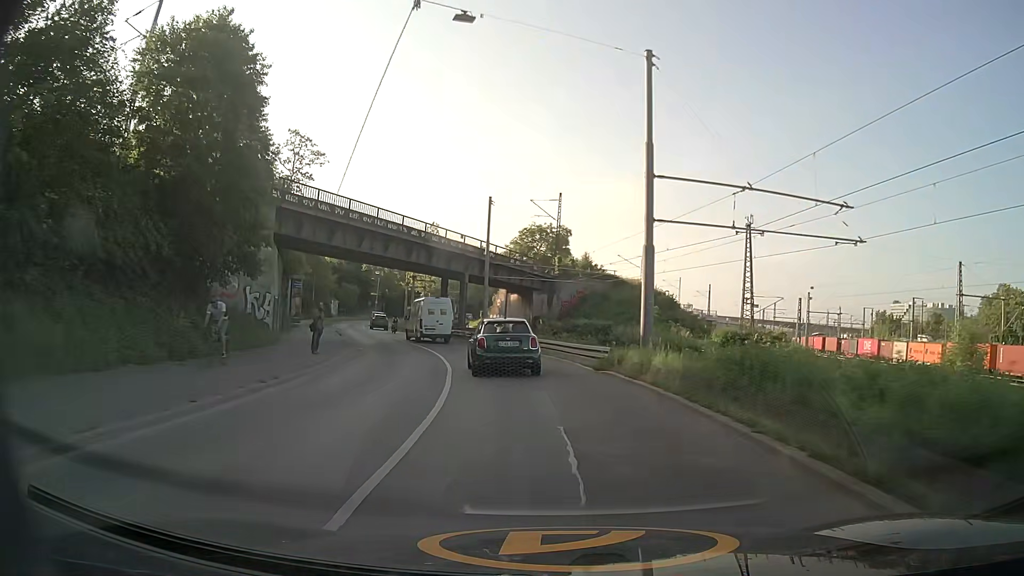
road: secondary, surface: asphalt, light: Day
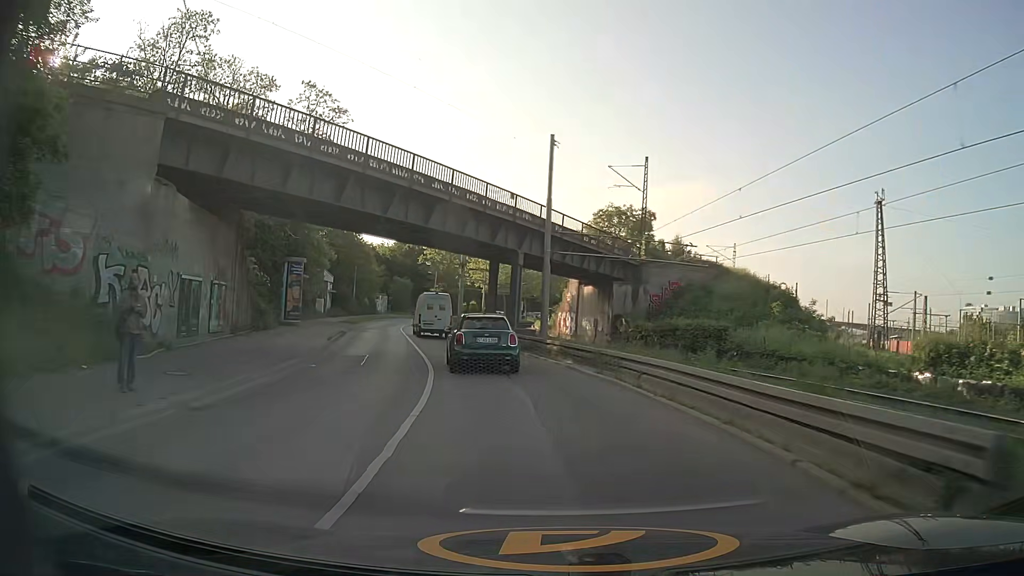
(-0.7, +14.6) m; -6°
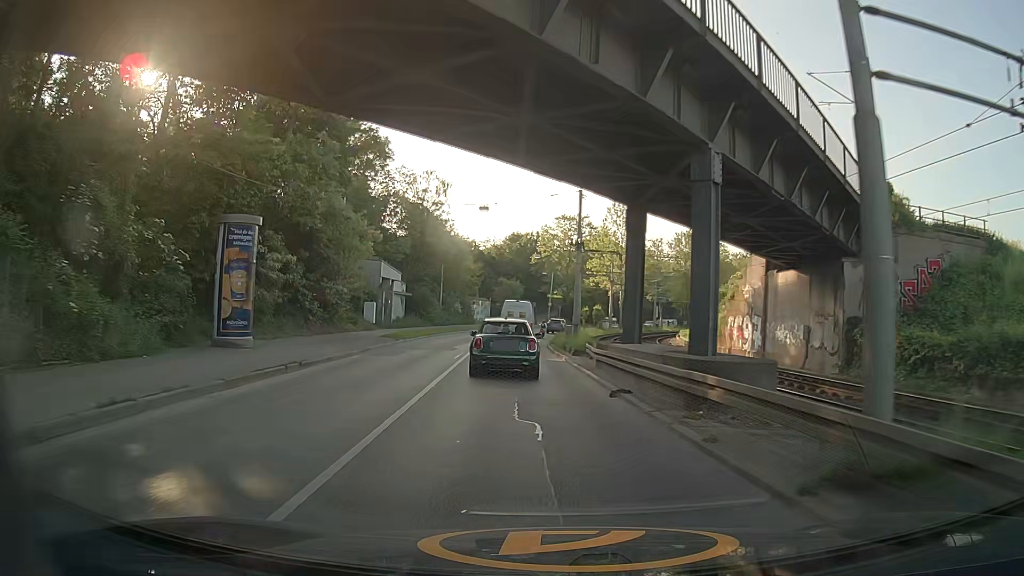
(-2.2, +21.6) m; -11°
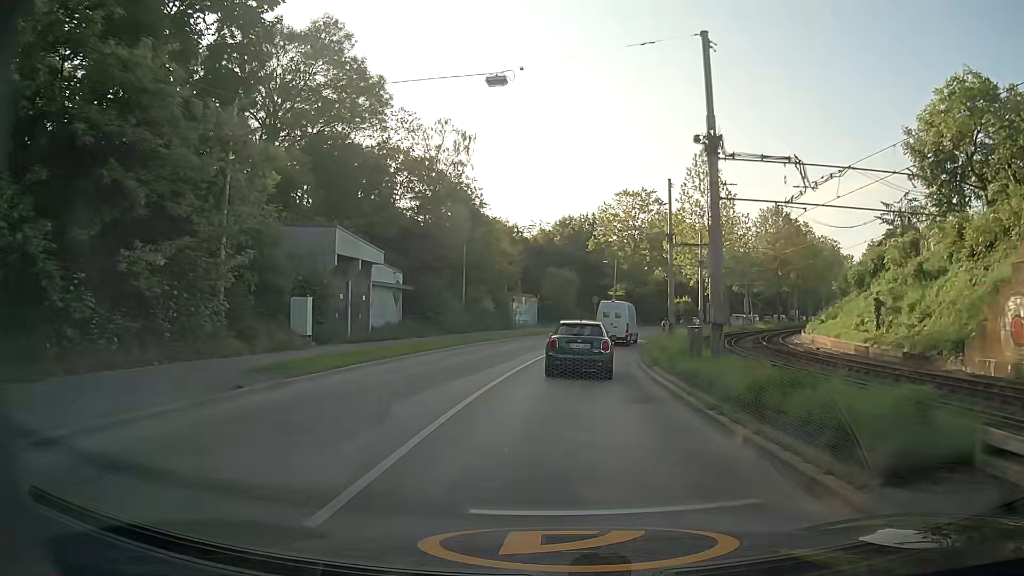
(-1.1, +22.0) m; -5°
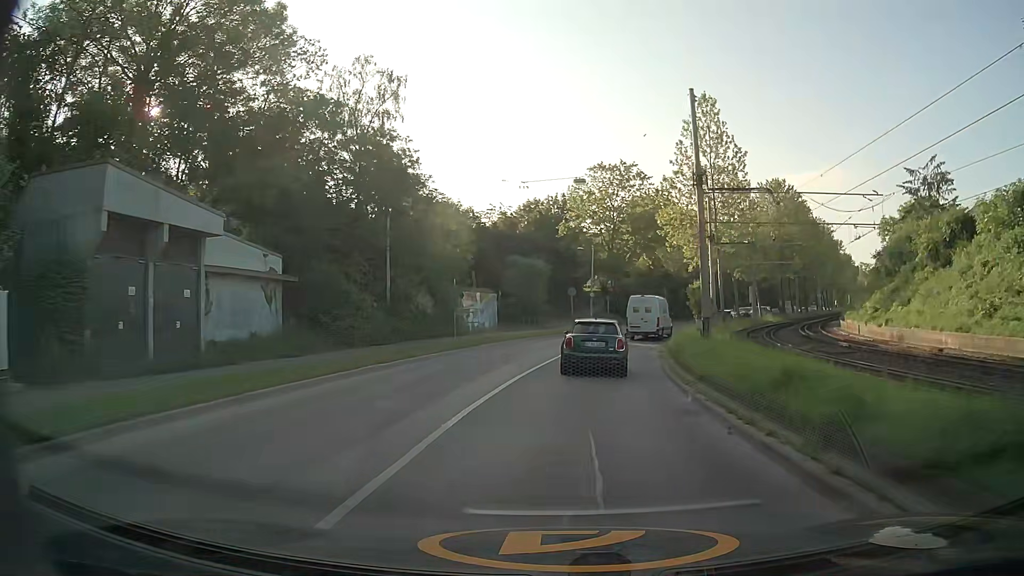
(+0.3, +15.0) m; +3°
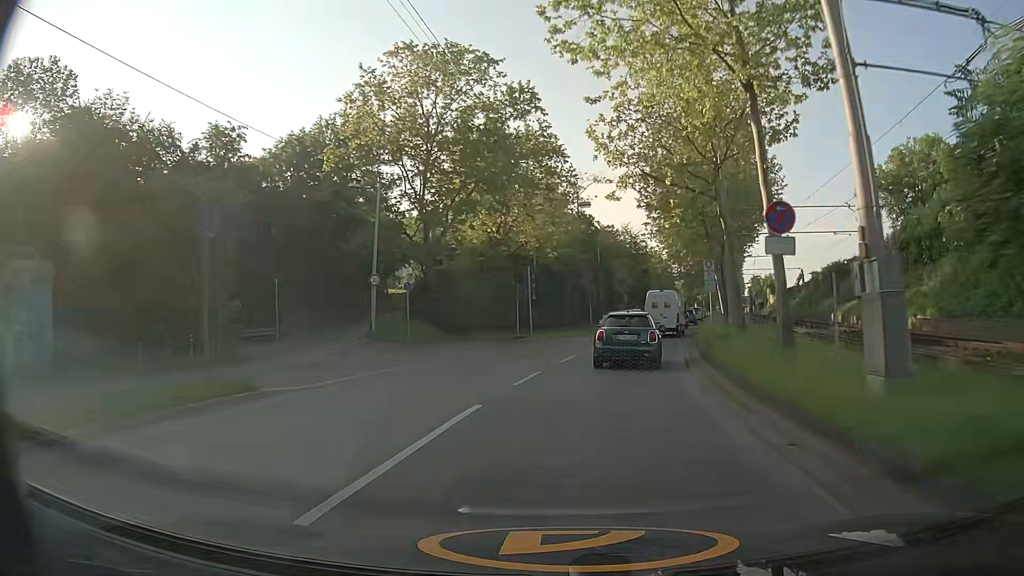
(+4.1, +37.0) m; +14°
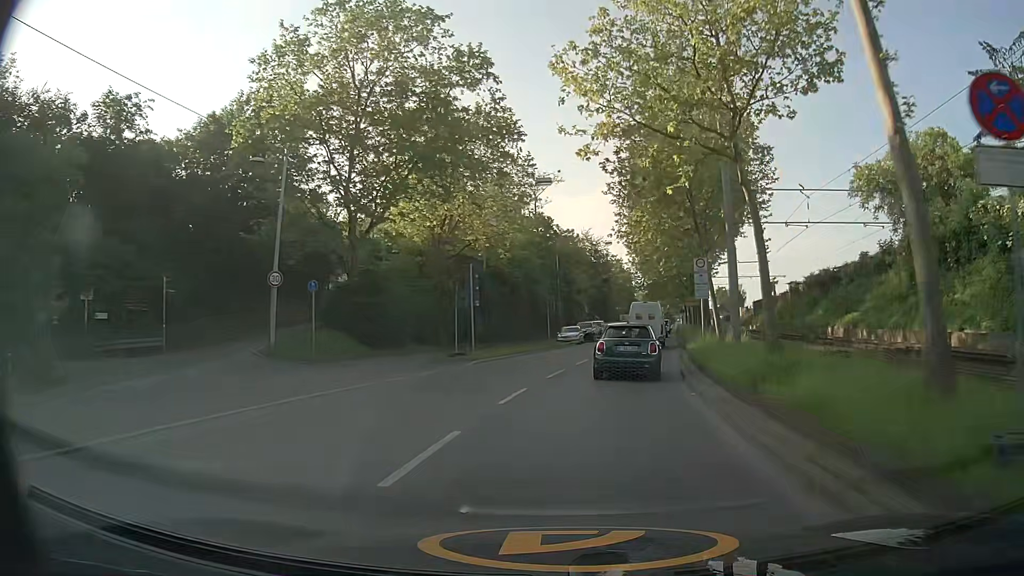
(+0.2, +7.5) m; +4°
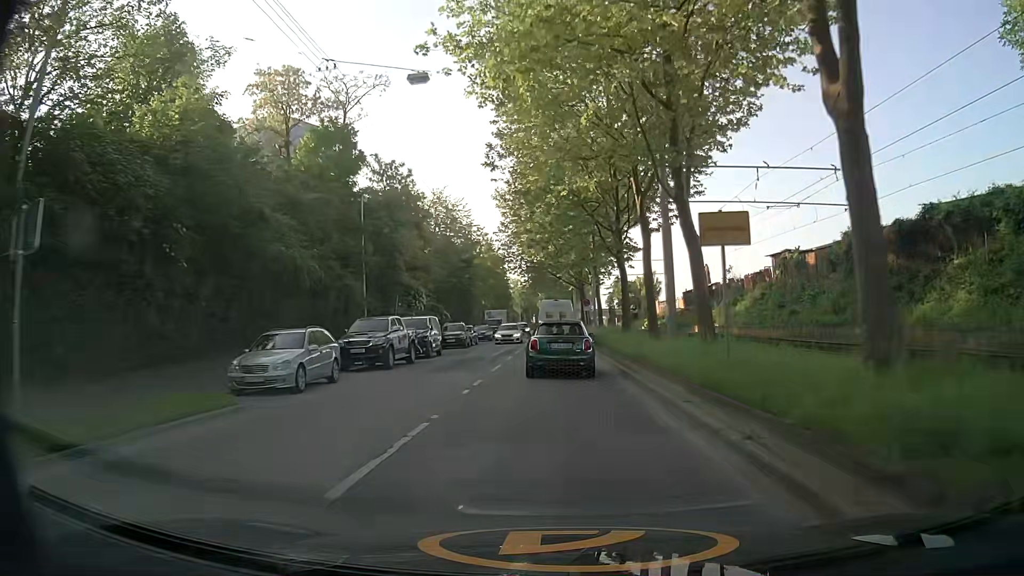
(+4.2, +36.2) m; +10°
(0, +10) (0, +20) (0, +30) (0, +40) (0, +50) (0, +60) (0, +70) (0, +80) (0, +90) (0, +100) m
